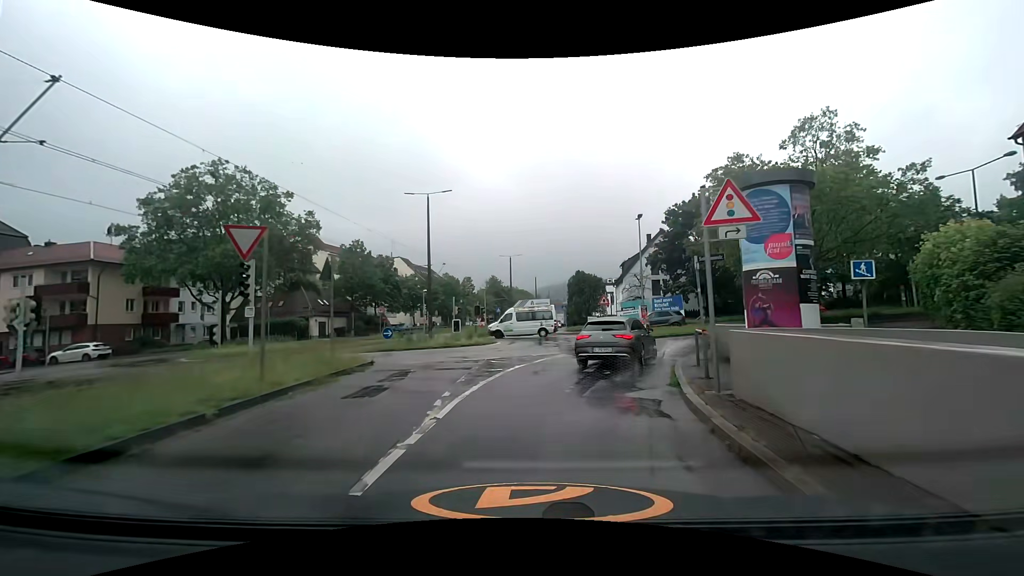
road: secondary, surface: asphalt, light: Day
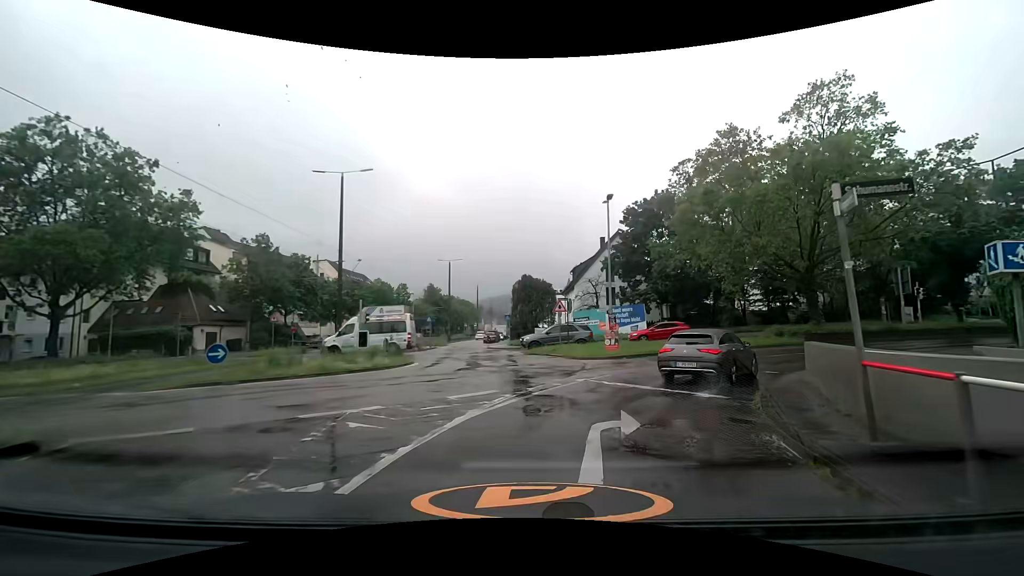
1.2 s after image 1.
(+0.3, +8.9) m; +6°
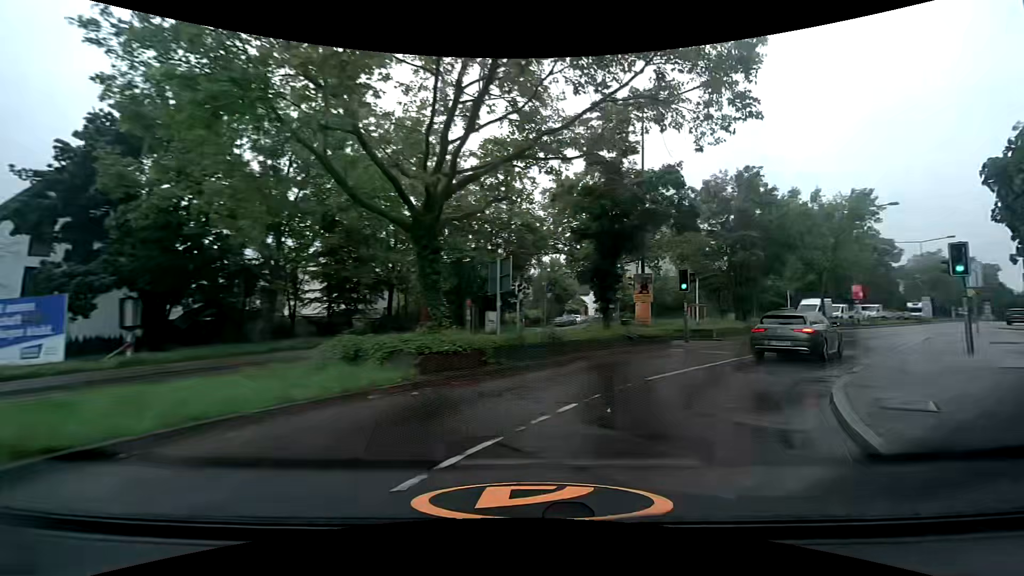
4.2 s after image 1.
(+7.5, +19.7) m; +47°
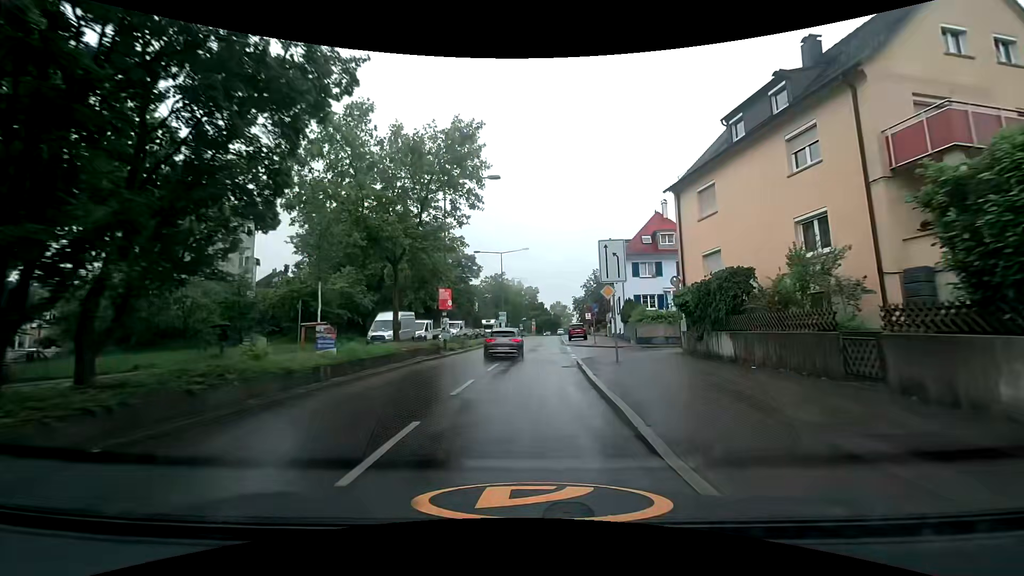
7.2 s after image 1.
(+11.3, +20.1) m; +44°
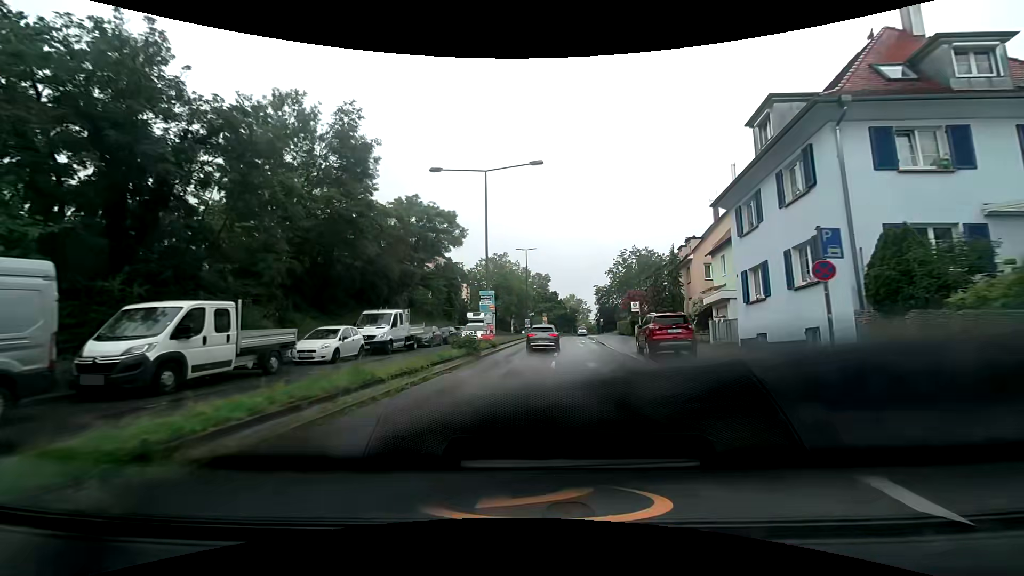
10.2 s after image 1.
(-0.2, +30.8) m; -1°
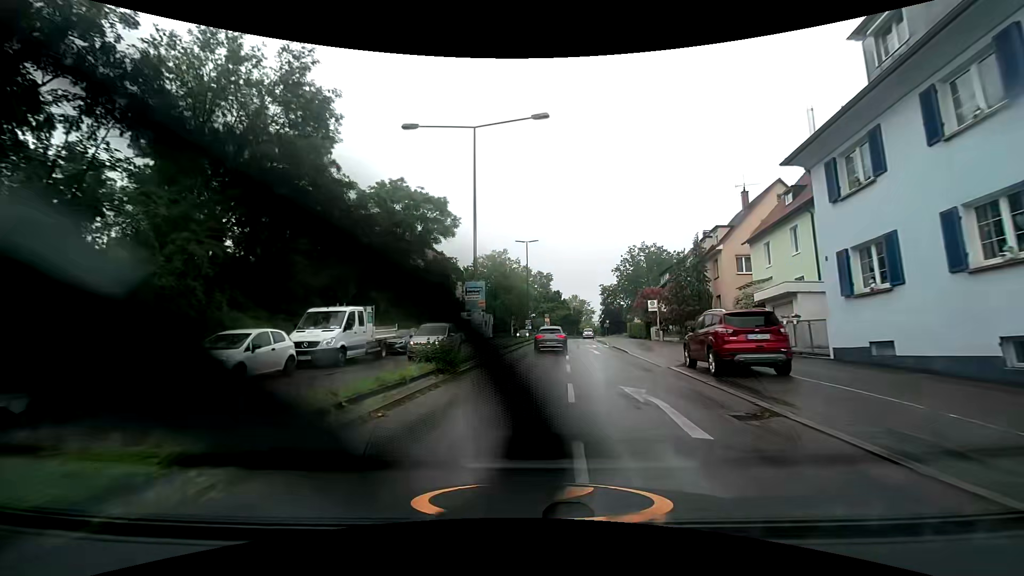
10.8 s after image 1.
(0.0, +6.8) m; 0°
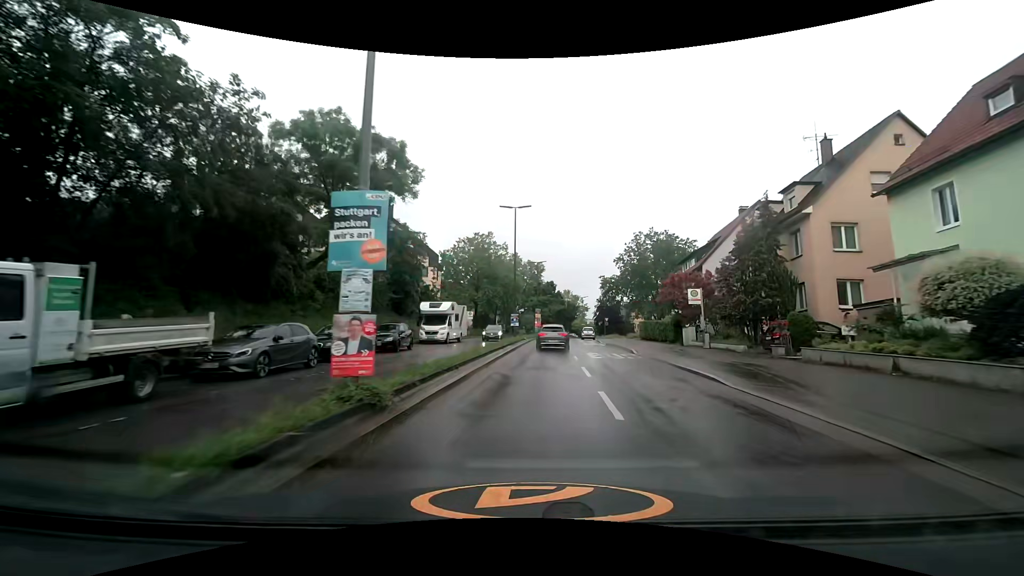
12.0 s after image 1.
(0.0, +13.8) m; +1°
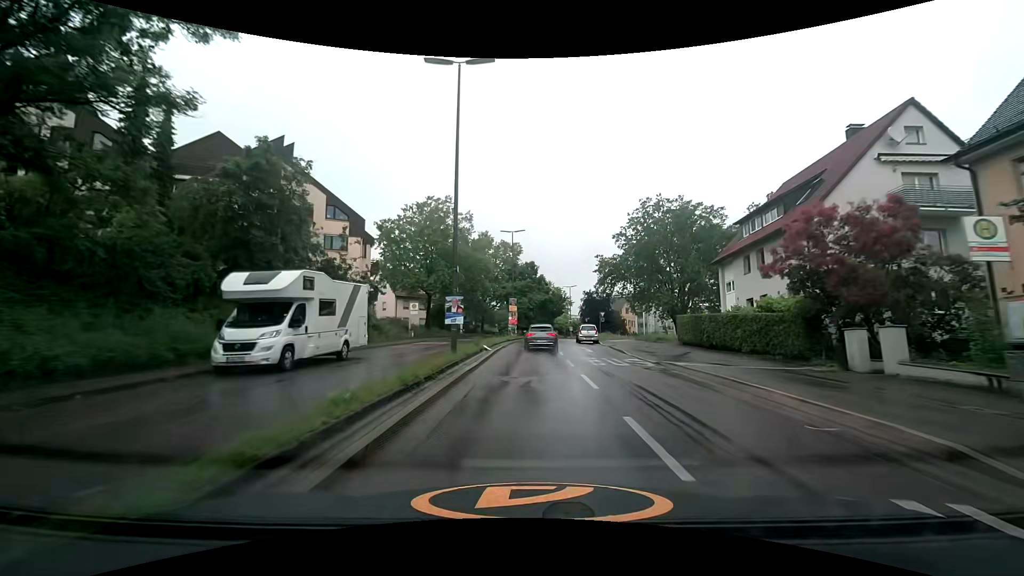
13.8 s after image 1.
(+0.5, +20.9) m; +3°
